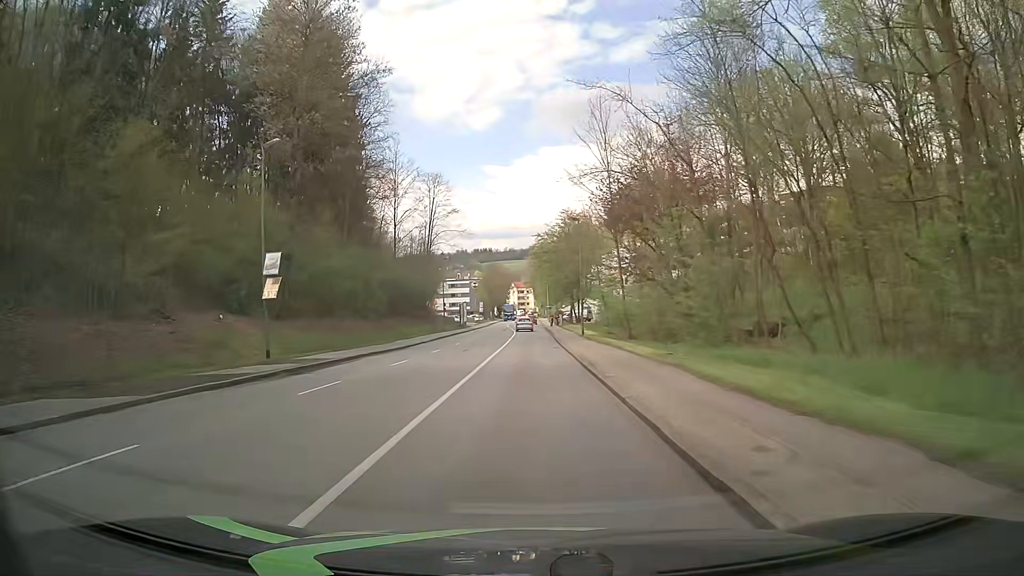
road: tertiary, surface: asphalt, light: Day
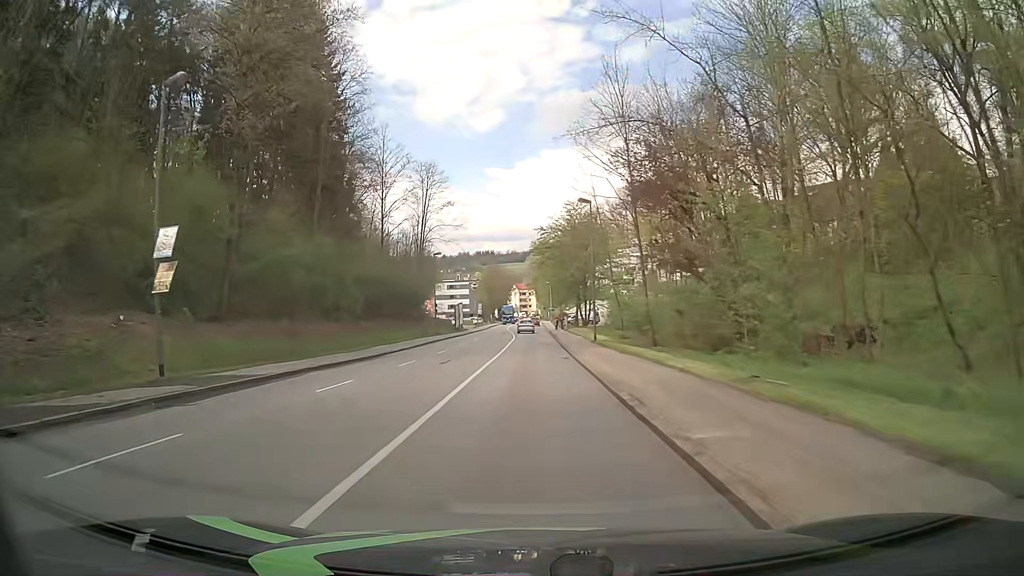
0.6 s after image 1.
(+0.1, +7.9) m; +1°
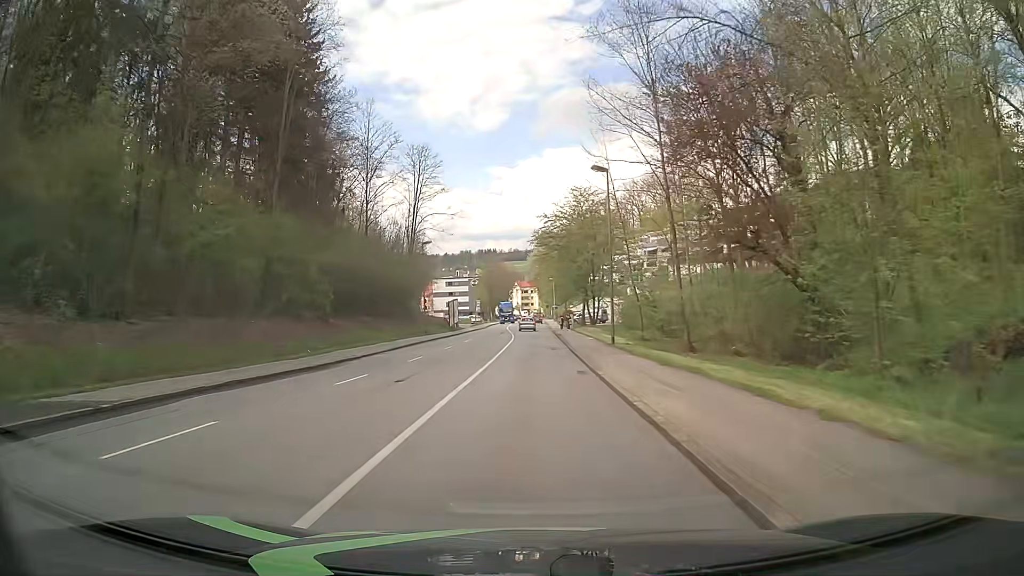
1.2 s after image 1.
(-0.1, +7.9) m; -1°
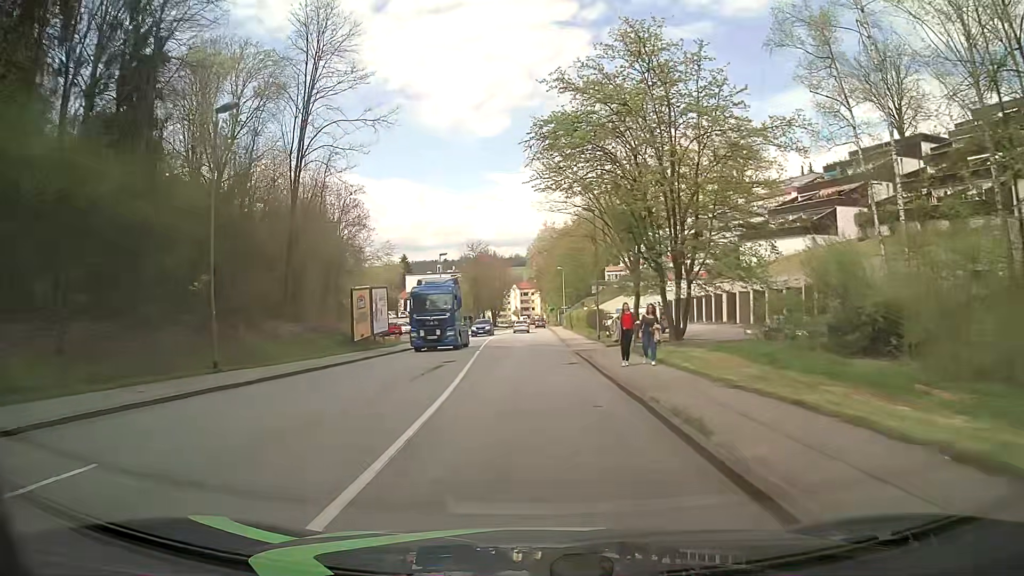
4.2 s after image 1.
(+0.4, +39.6) m; +1°
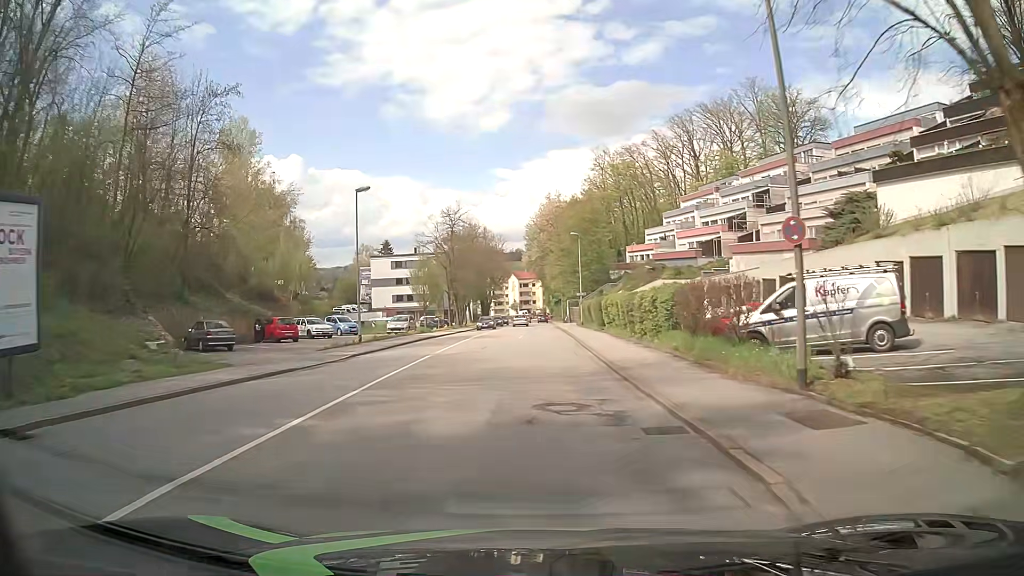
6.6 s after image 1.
(-0.2, +31.8) m; +1°
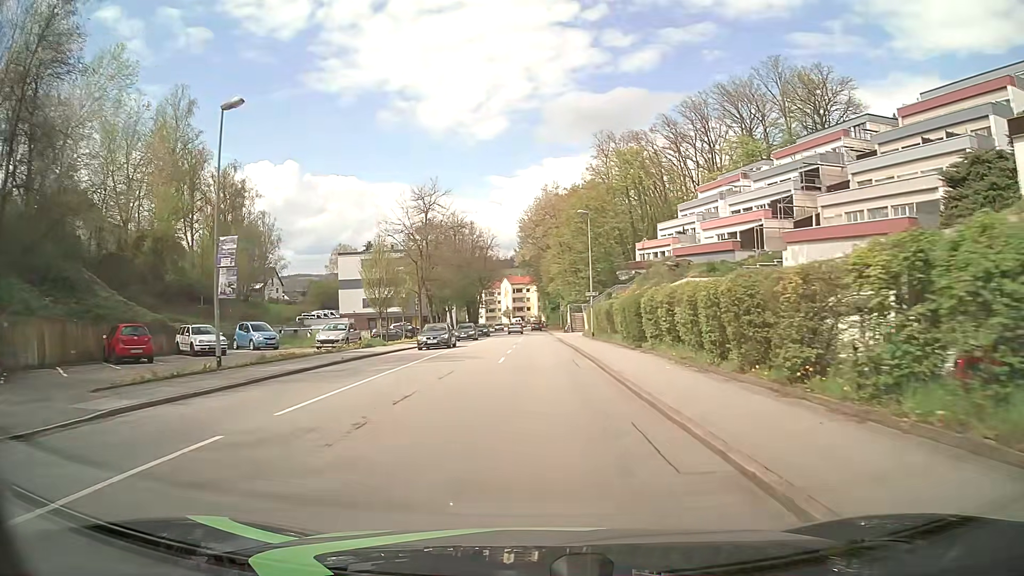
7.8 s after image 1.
(-0.3, +15.9) m; -1°
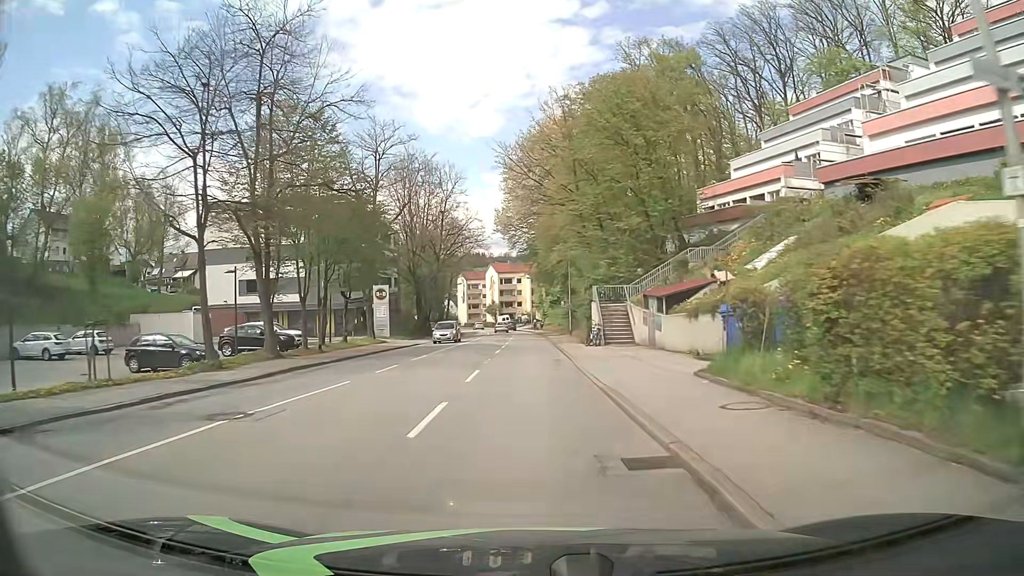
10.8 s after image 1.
(+0.3, +39.6) m; 0°
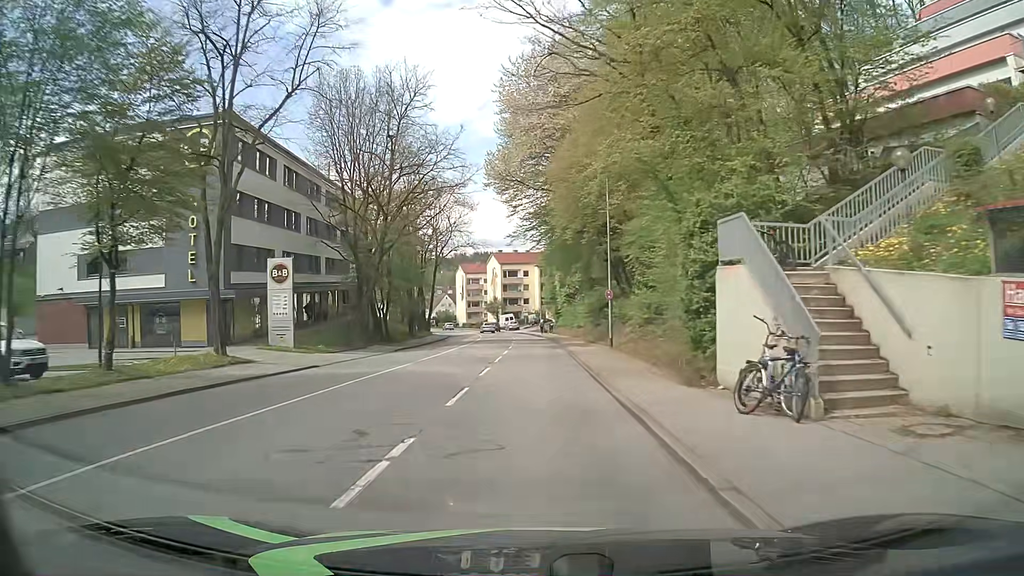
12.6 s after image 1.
(0.0, +23.9) m; 0°
(0, +10) (0, +20) (0, +30) (0, +40) (-1, +50) (-1, +60) (-2, +70) (-4, +80) (-6, +90) (-8, +99) m
